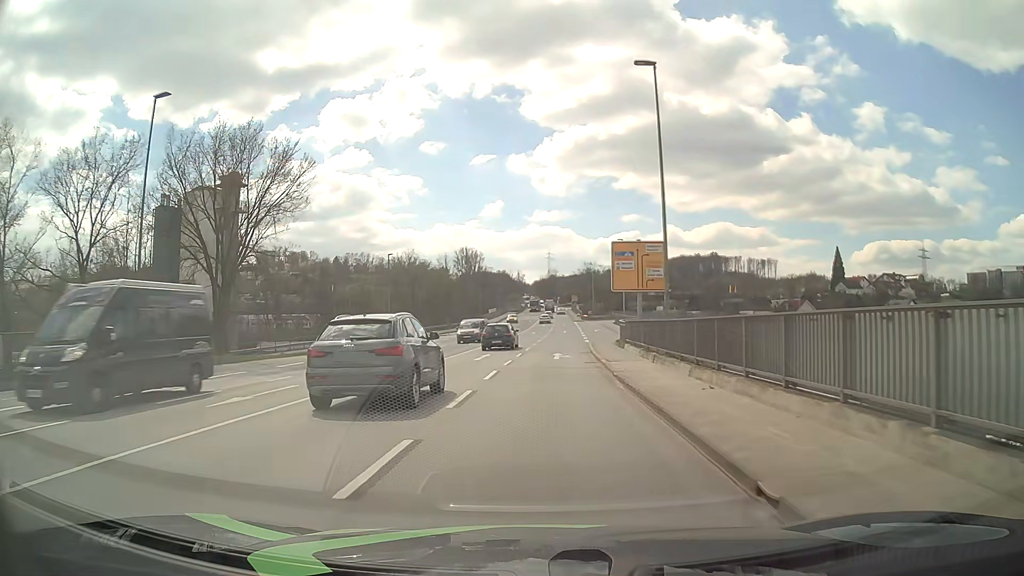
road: primary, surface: asphalt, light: Day
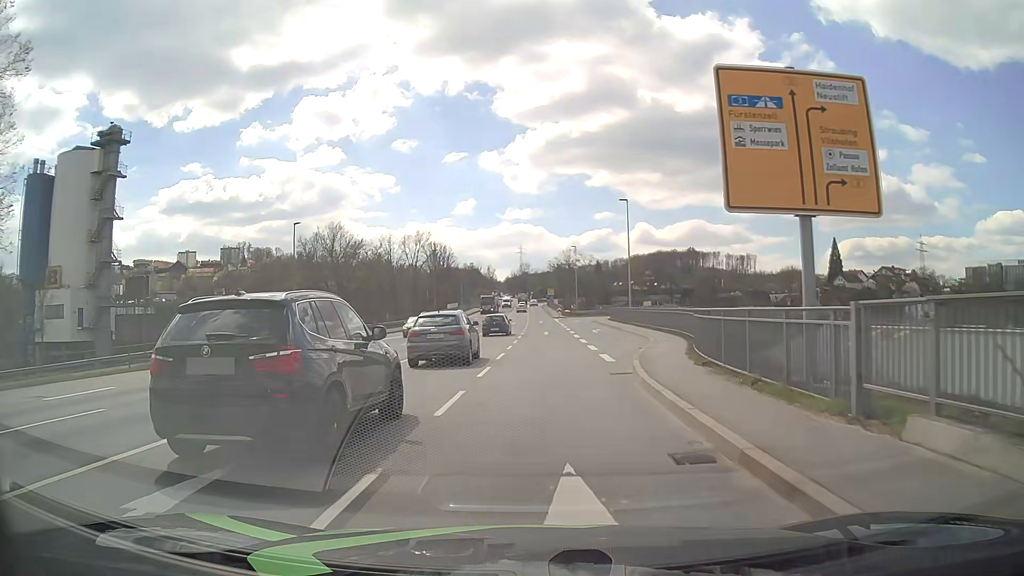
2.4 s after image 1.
(+0.5, +25.9) m; +2°
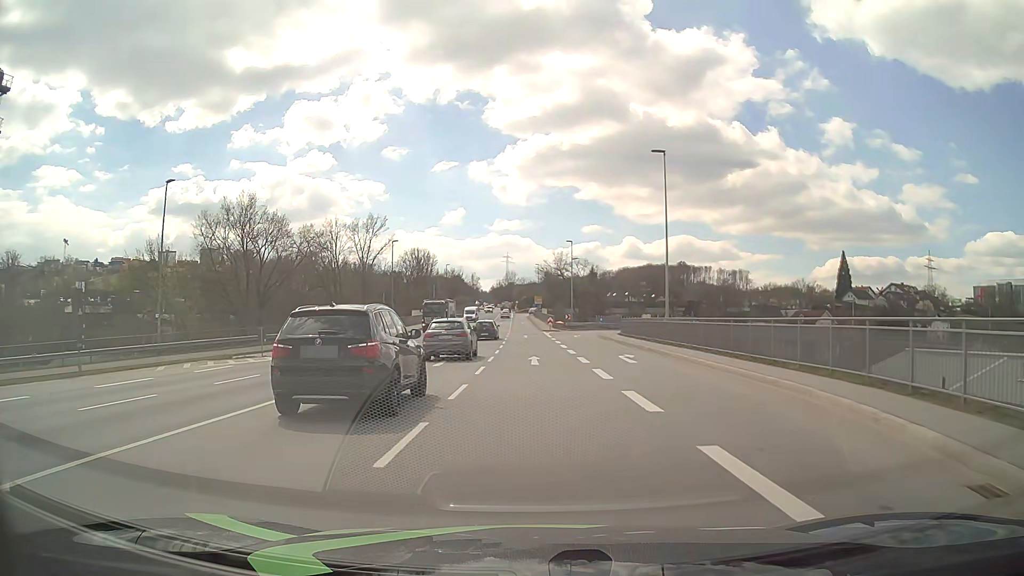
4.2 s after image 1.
(+0.4, +21.1) m; +2°
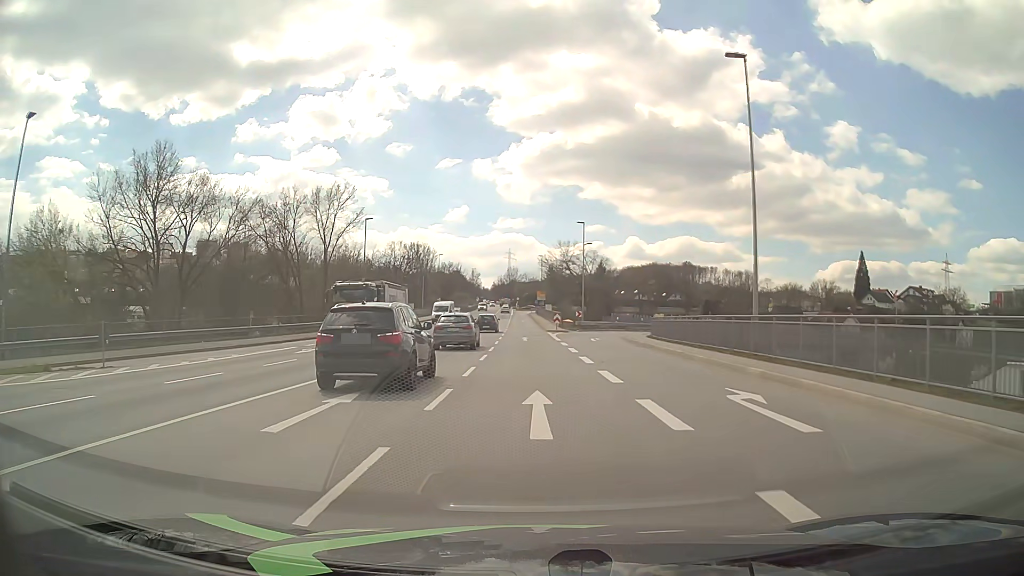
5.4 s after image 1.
(-0.1, +14.4) m; 0°
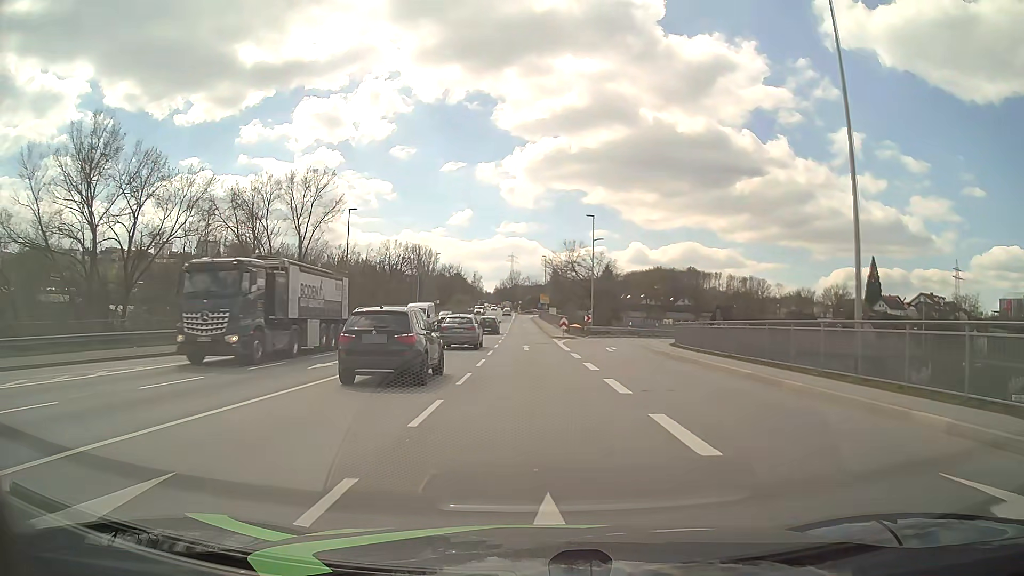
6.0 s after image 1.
(0.0, +7.3) m; 0°
